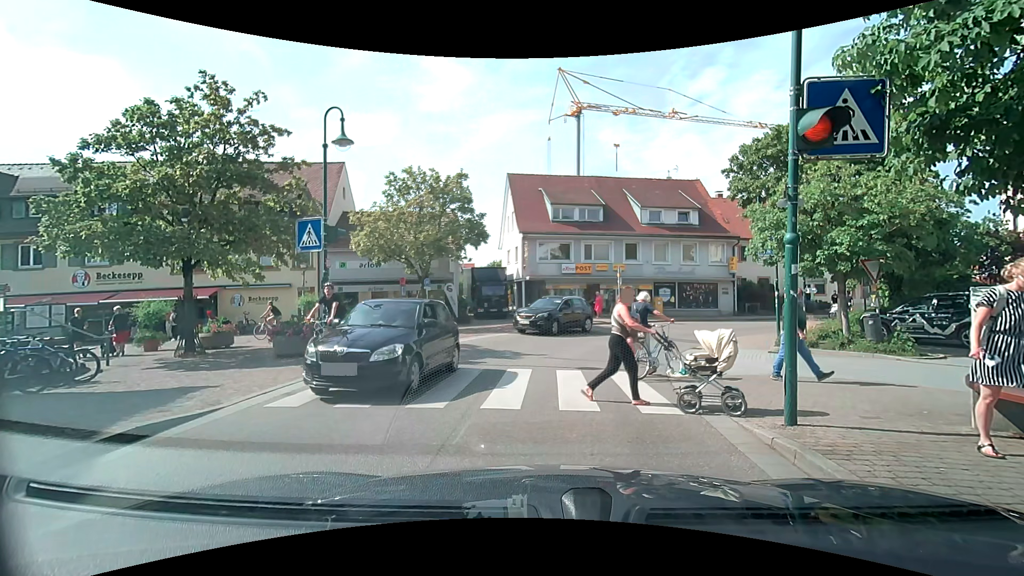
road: tertiary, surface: asphalt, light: Day
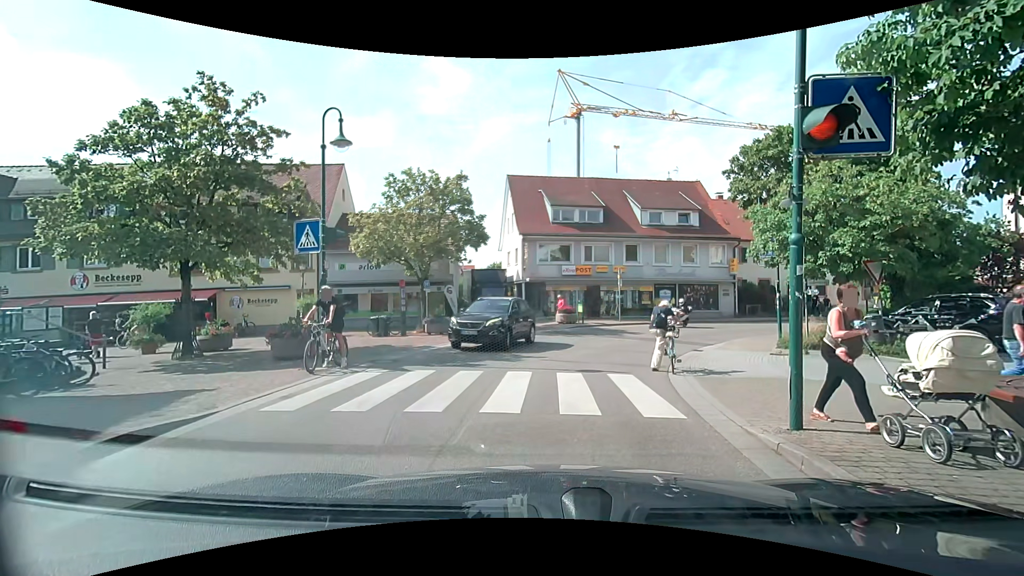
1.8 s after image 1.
(0.0, +0.1) m; 0°
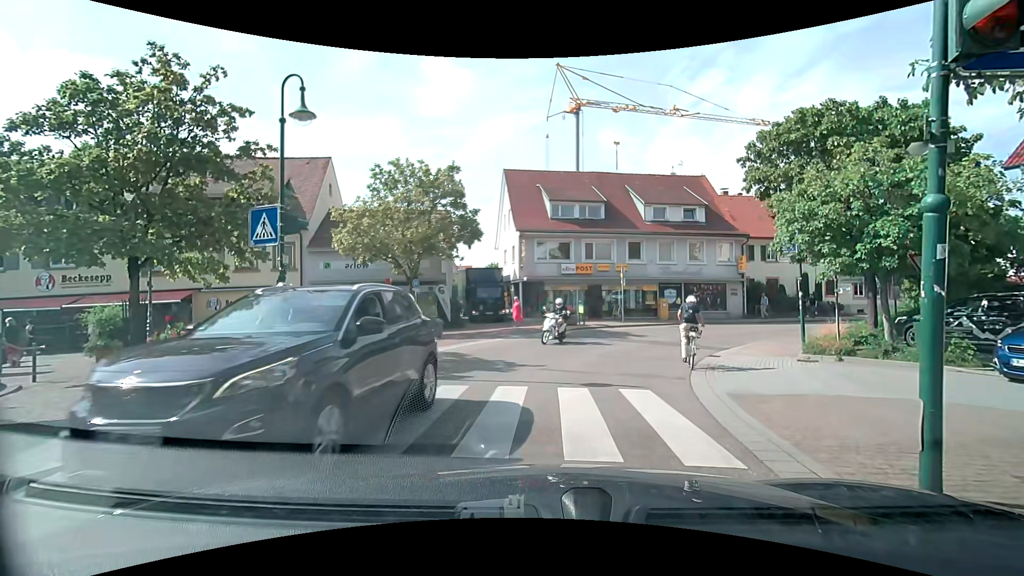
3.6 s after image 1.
(0.0, +1.9) m; 0°
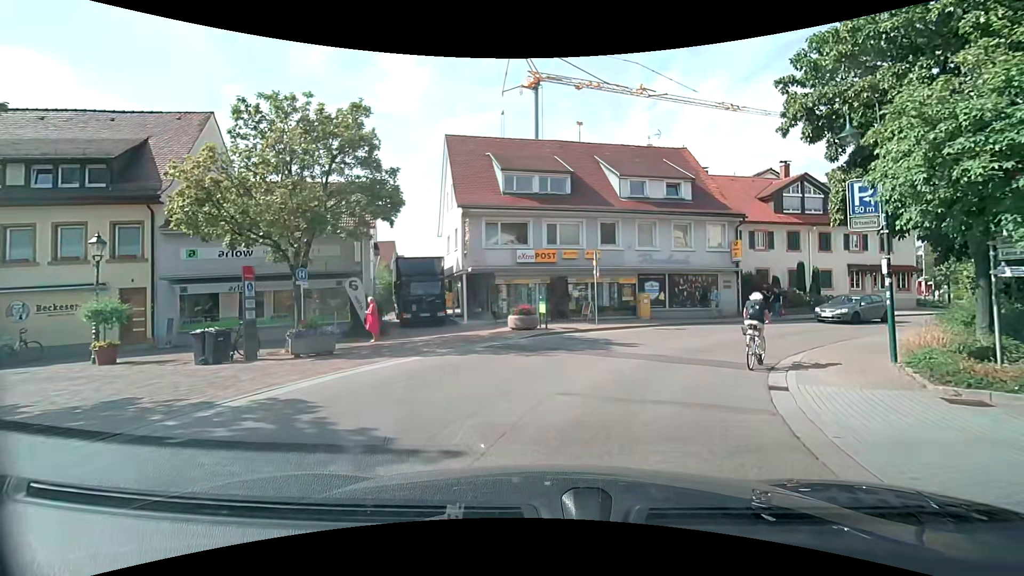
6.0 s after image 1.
(-0.1, +7.2) m; +3°
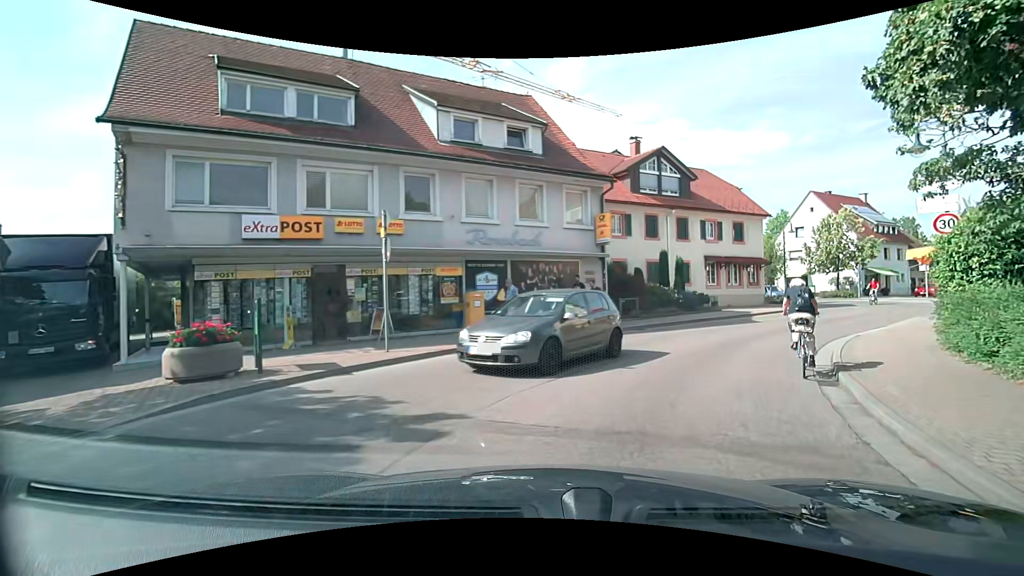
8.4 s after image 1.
(+1.4, +10.3) m; +18°
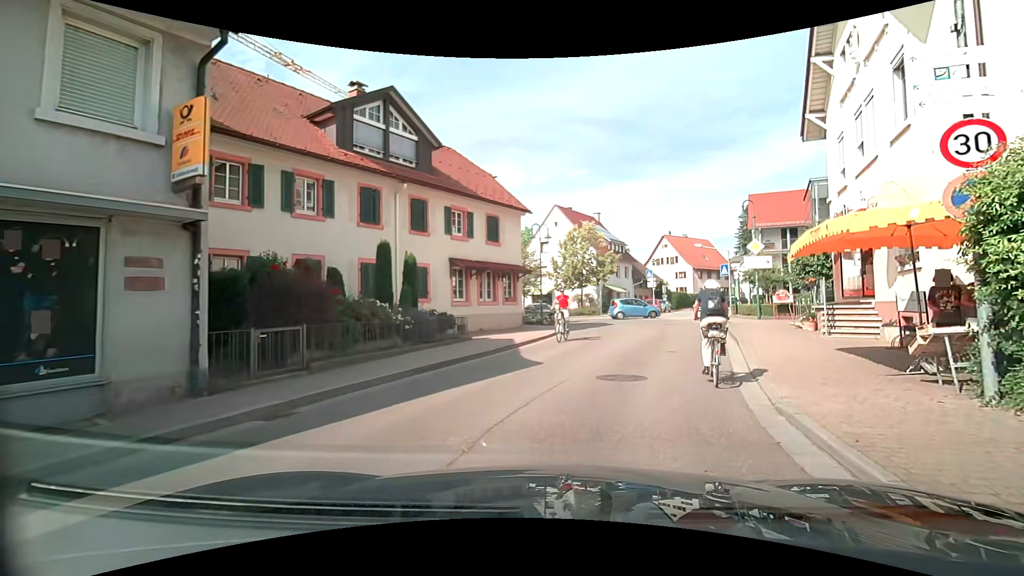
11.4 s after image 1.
(+2.6, +11.0) m; +29°
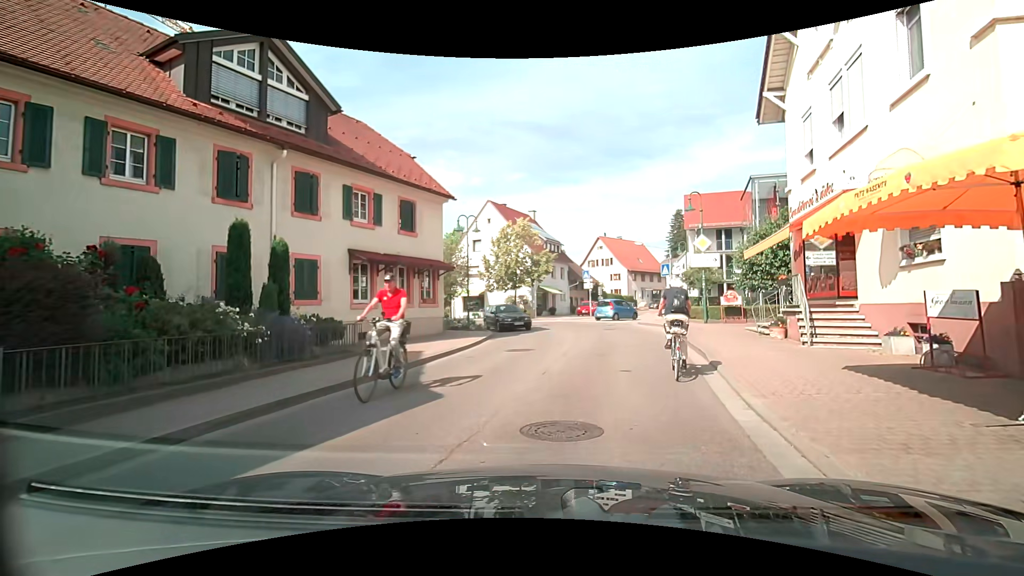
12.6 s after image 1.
(+0.2, +3.6) m; +8°
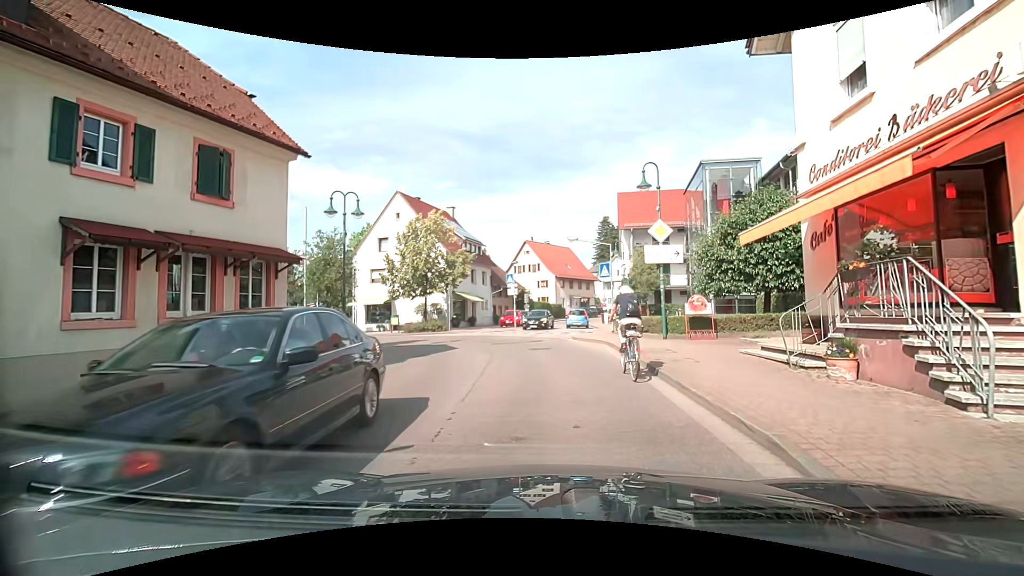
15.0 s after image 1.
(+0.5, +7.0) m; +8°
